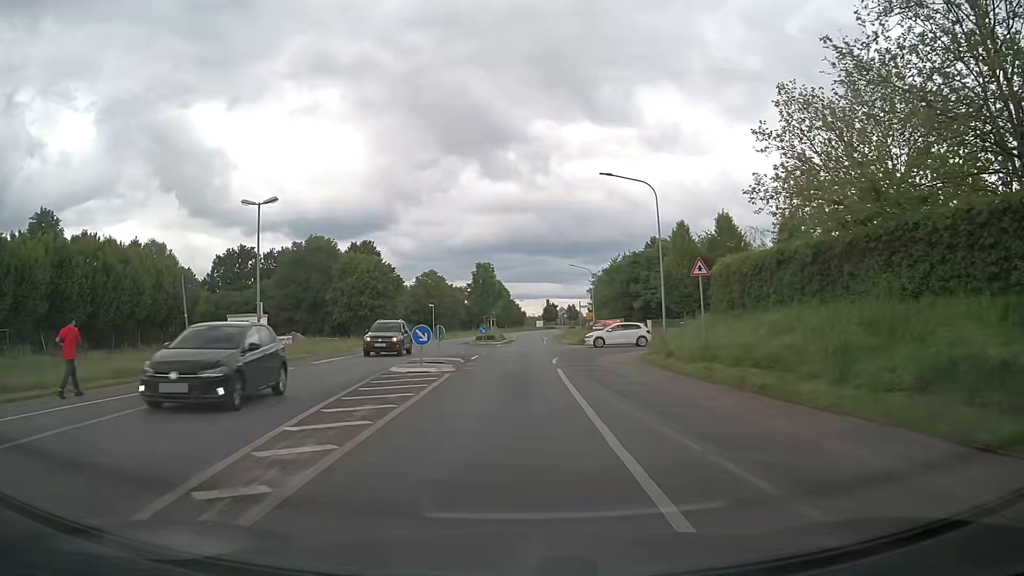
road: tertiary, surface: asphalt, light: Day
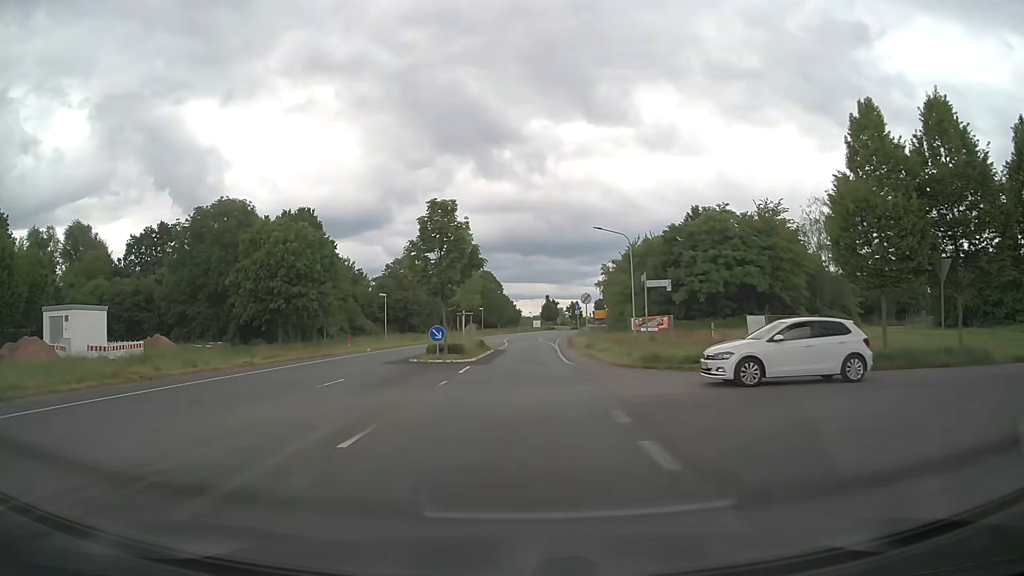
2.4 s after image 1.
(+0.1, +26.8) m; 0°
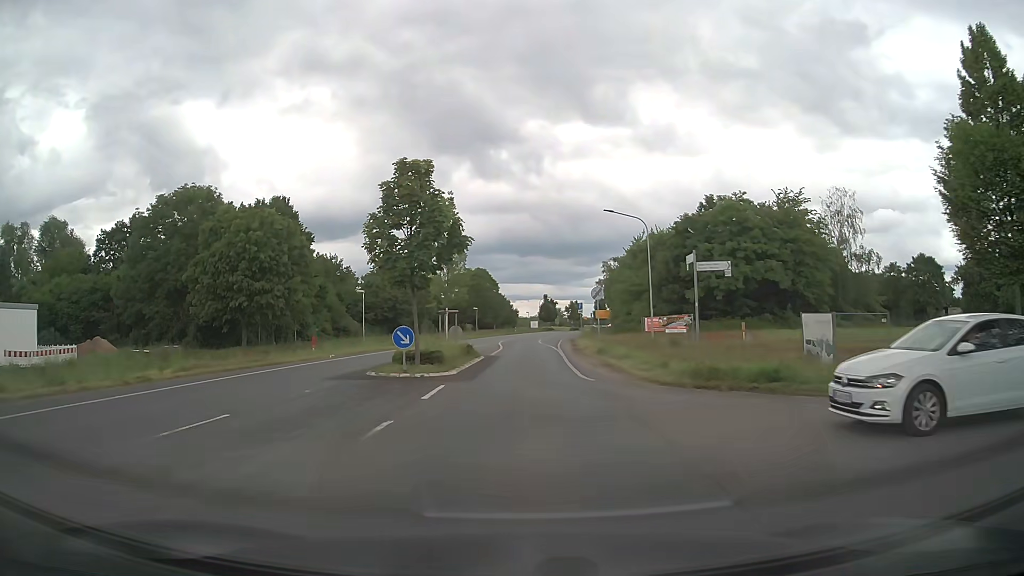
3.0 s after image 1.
(0.0, +6.8) m; 0°
